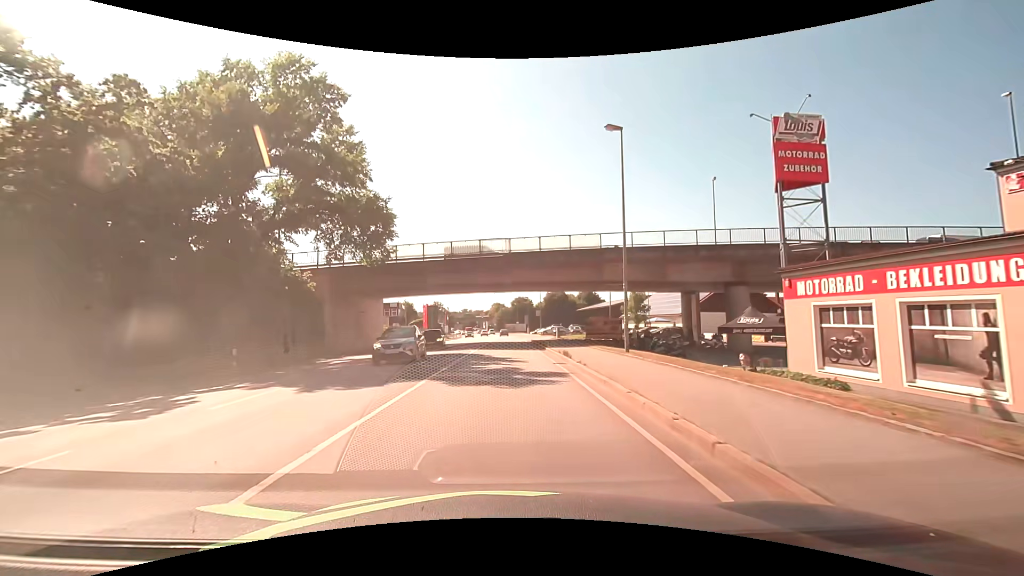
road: primary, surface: asphalt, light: Day
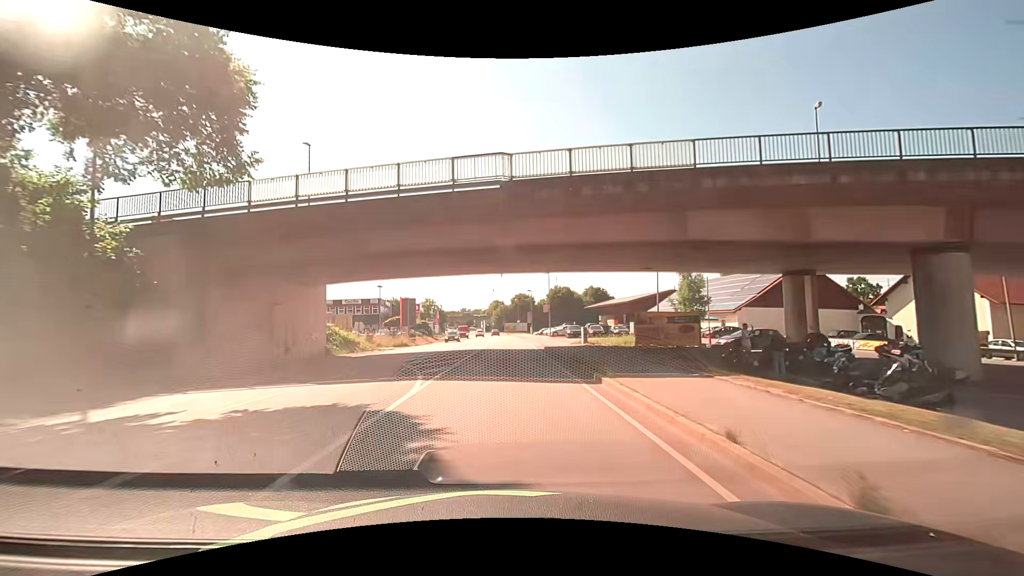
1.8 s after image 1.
(0.0, +17.9) m; 0°
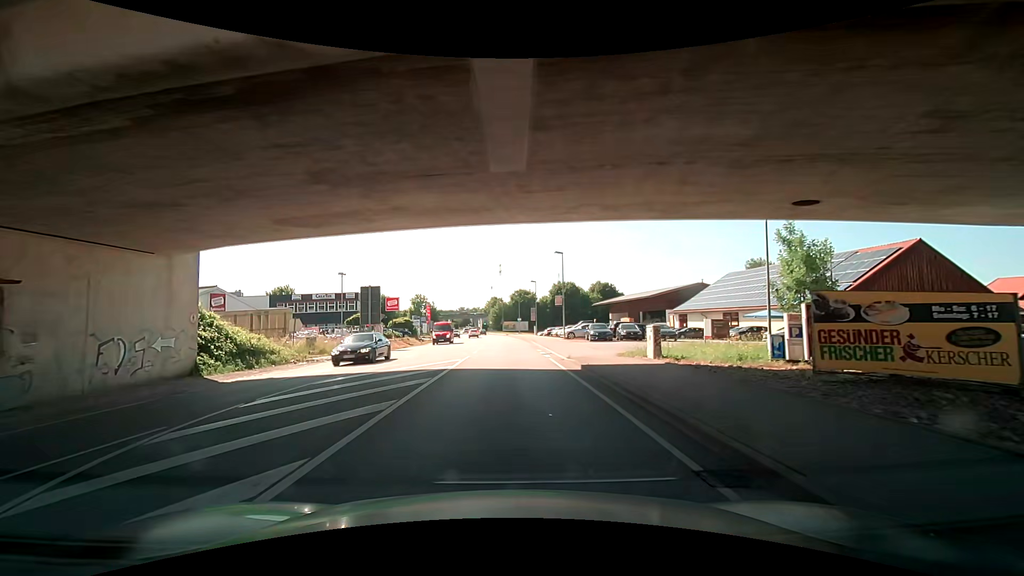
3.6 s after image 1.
(0.0, +16.2) m; 0°
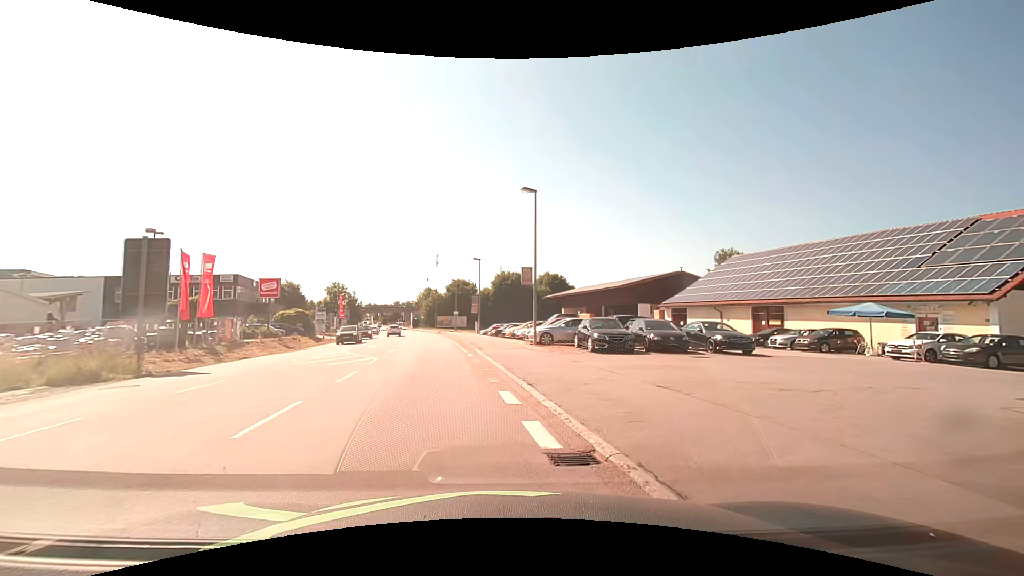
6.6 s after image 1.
(+0.5, +20.1) m; +6°
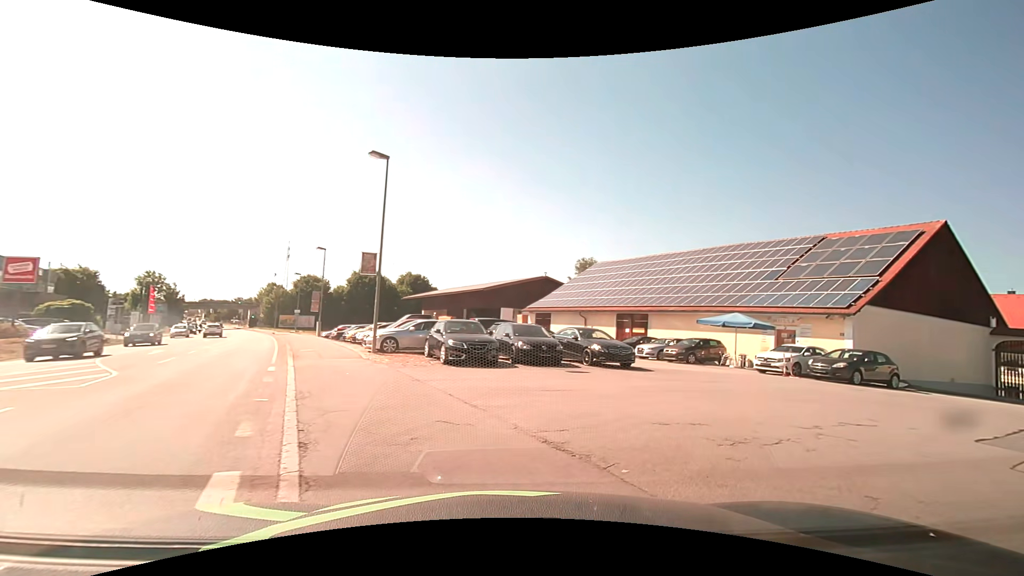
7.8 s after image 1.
(+0.5, +4.8) m; +14°
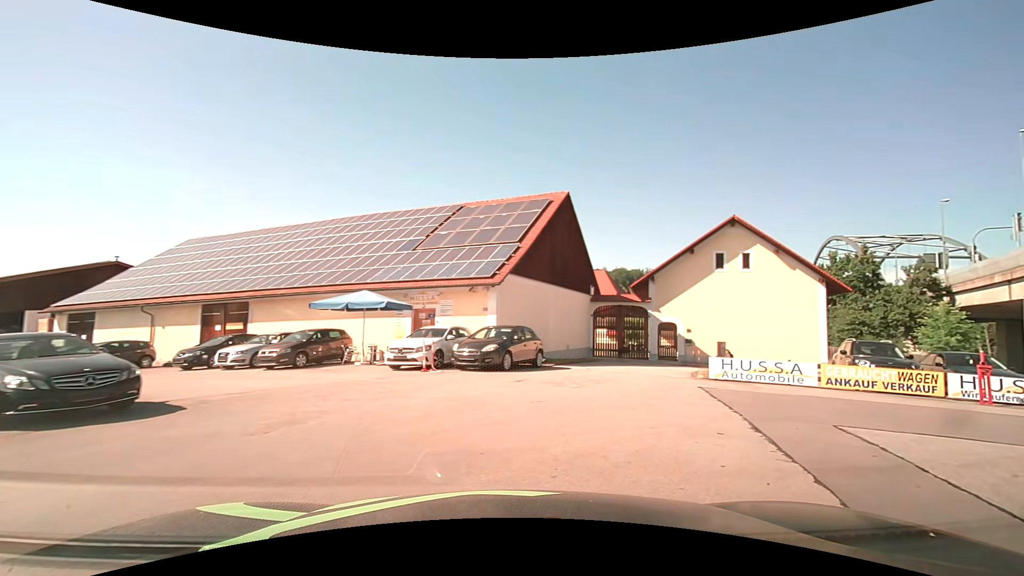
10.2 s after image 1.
(+3.2, +8.1) m; +43°
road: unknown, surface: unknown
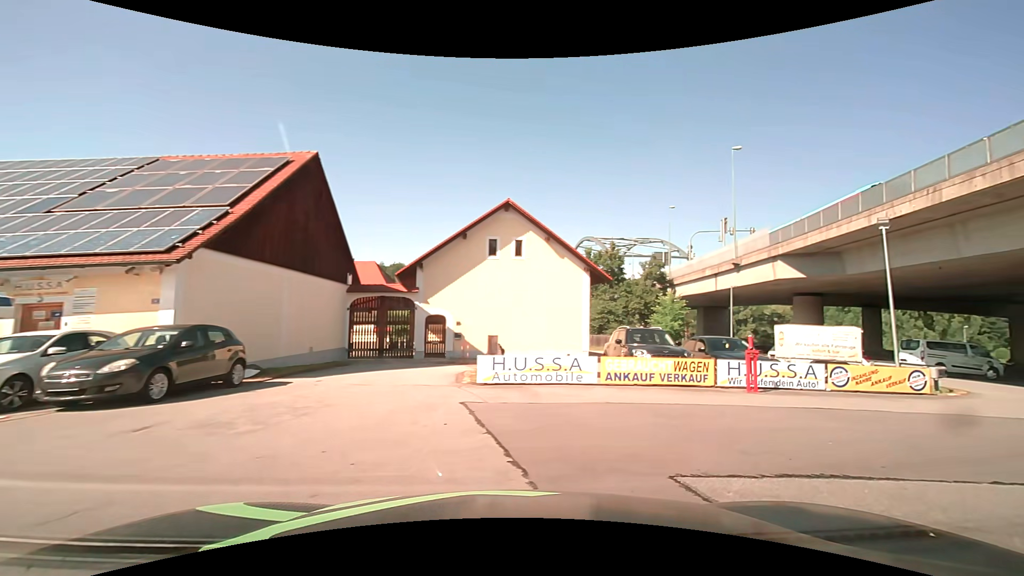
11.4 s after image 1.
(+0.9, +4.6) m; +24°
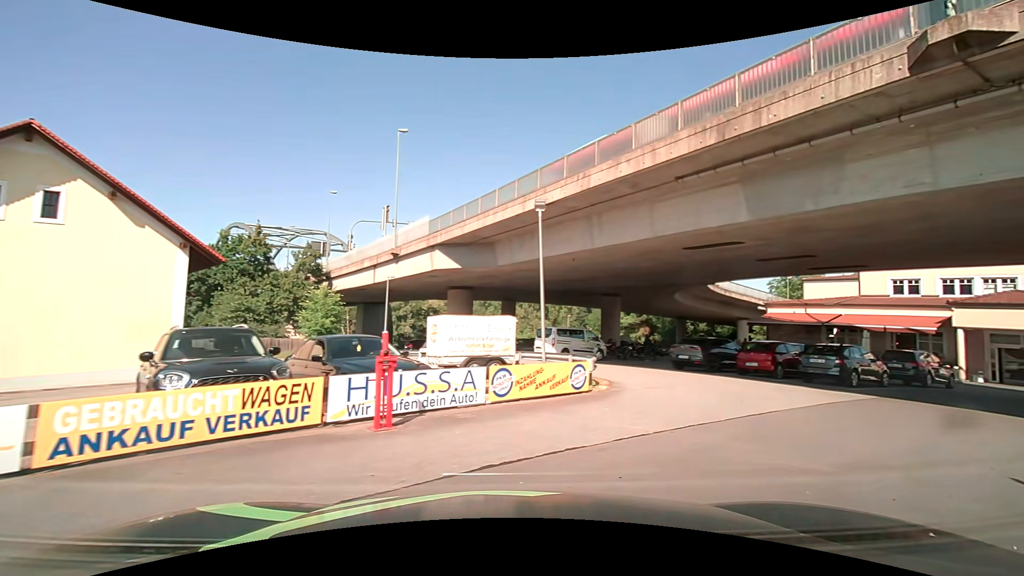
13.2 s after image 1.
(+1.9, +5.9) m; +35°
